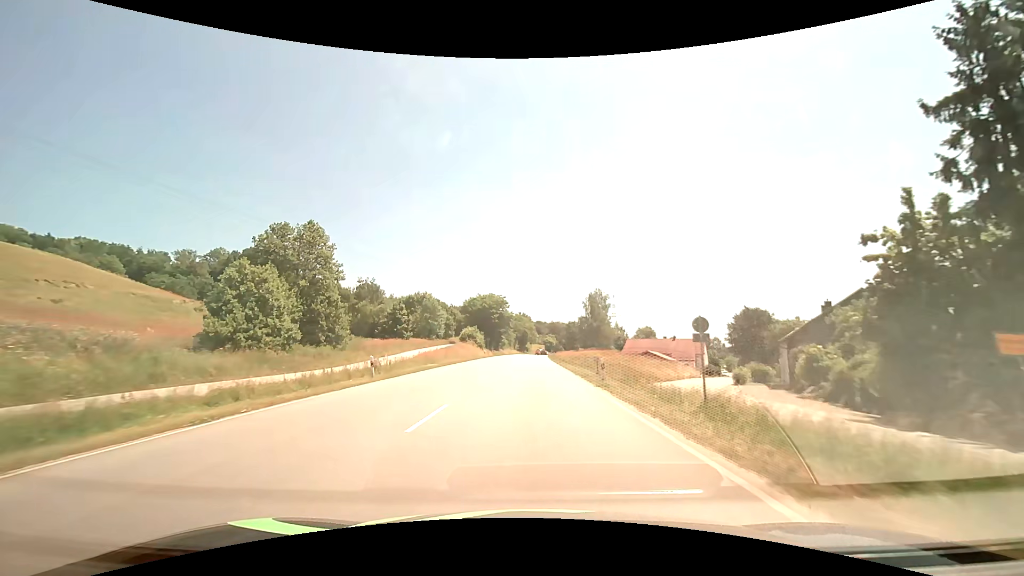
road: primary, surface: asphalt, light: Day
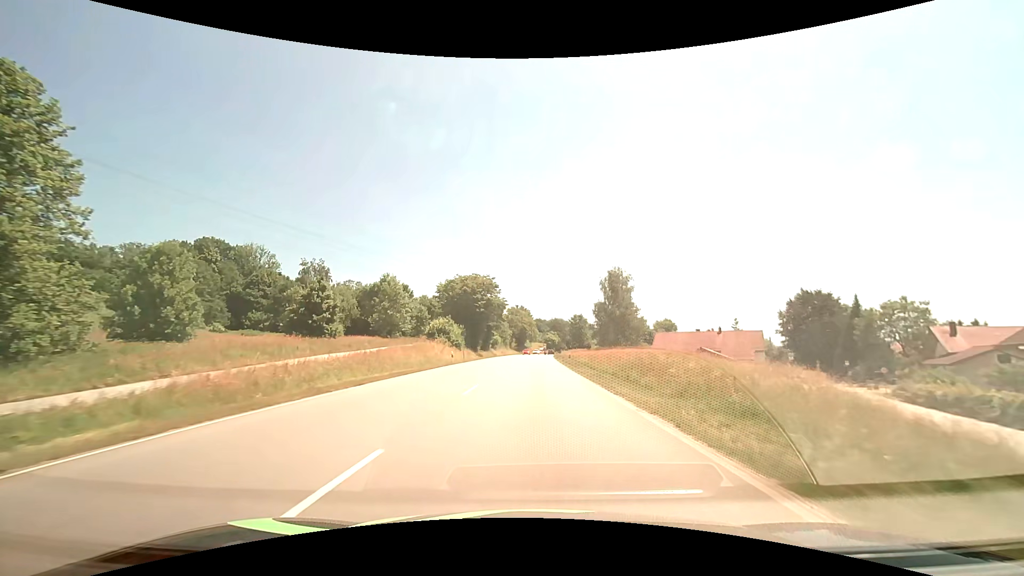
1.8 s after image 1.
(-0.1, +29.5) m; 0°
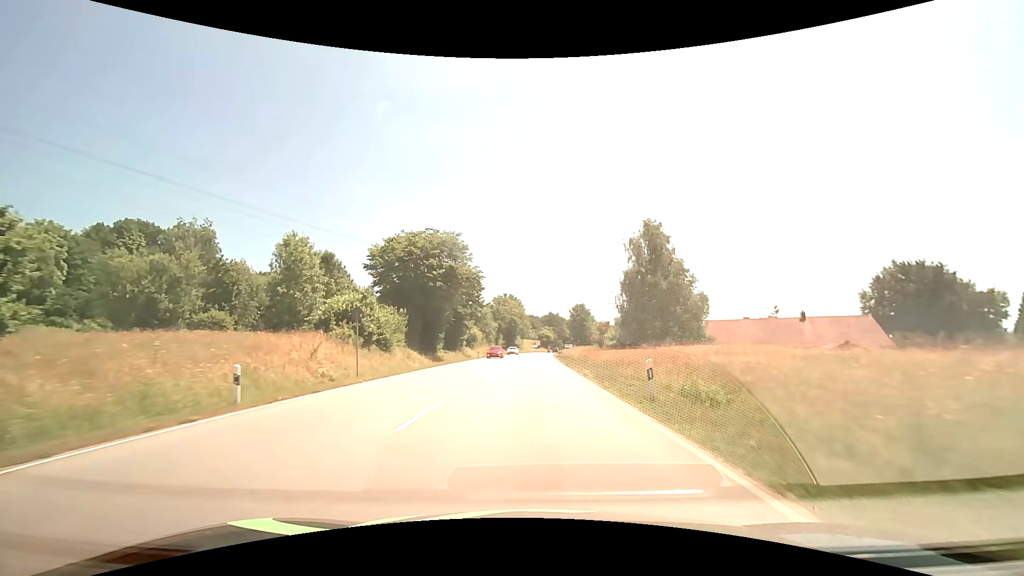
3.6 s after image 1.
(+0.2, +30.5) m; +1°
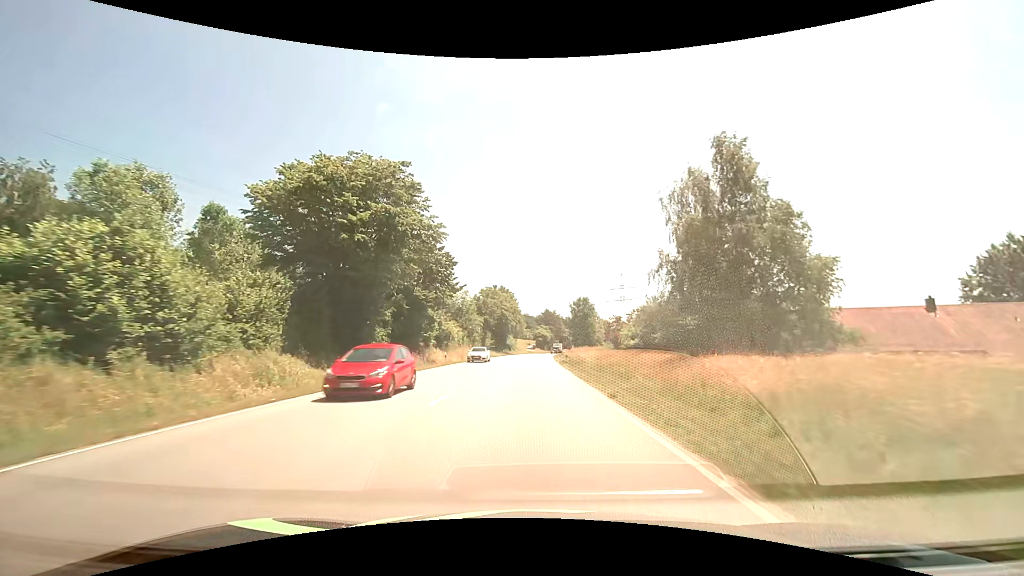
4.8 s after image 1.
(+0.1, +20.4) m; +1°
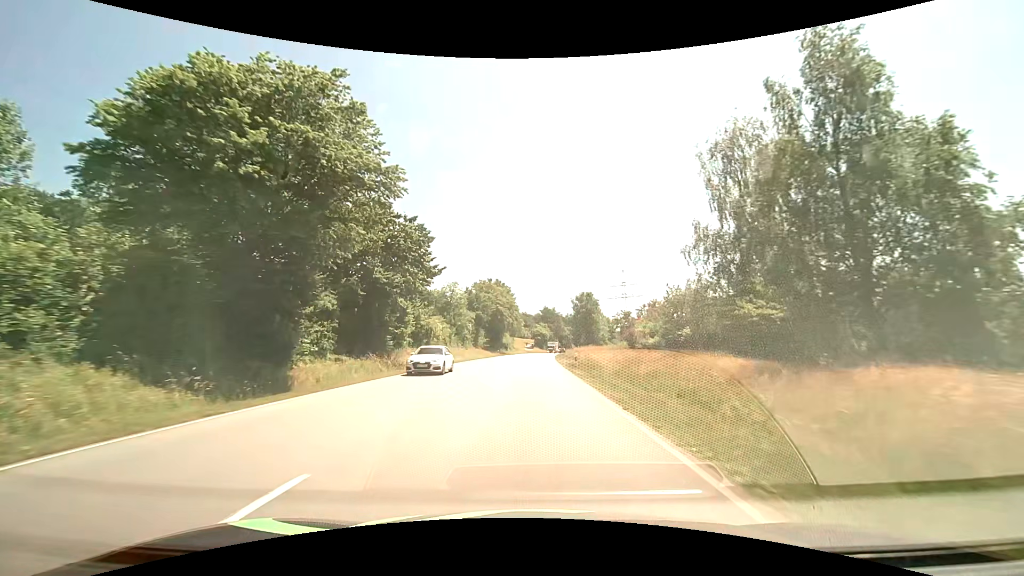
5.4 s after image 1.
(0.0, +10.2) m; 0°
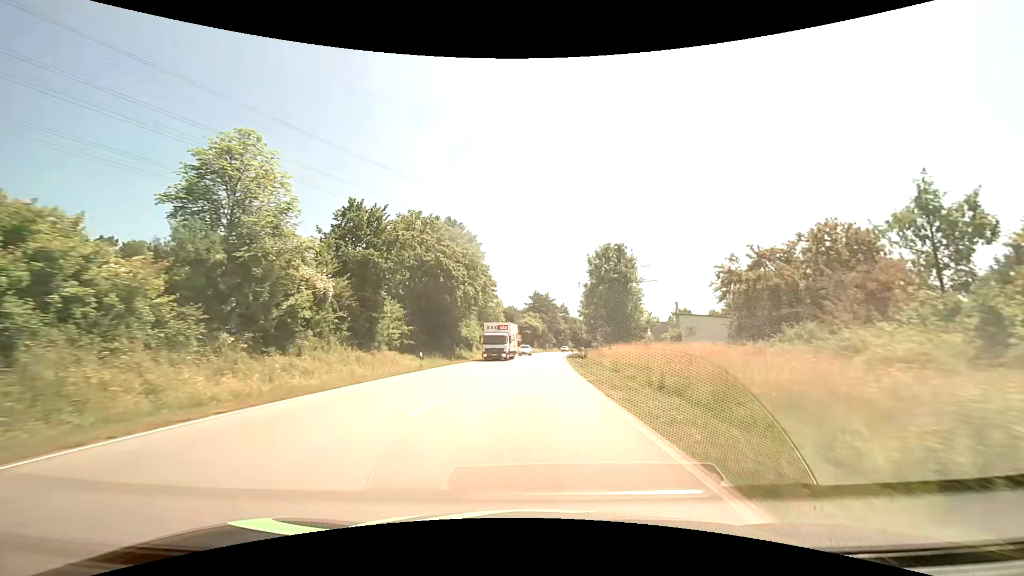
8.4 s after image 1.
(+0.5, +51.2) m; +1°
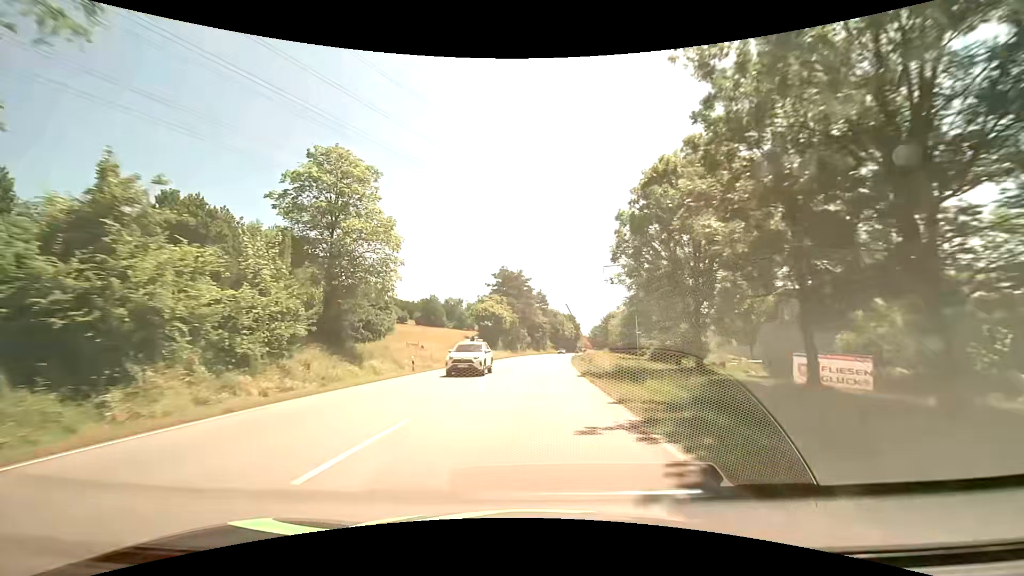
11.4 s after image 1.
(+1.6, +52.4) m; +3°
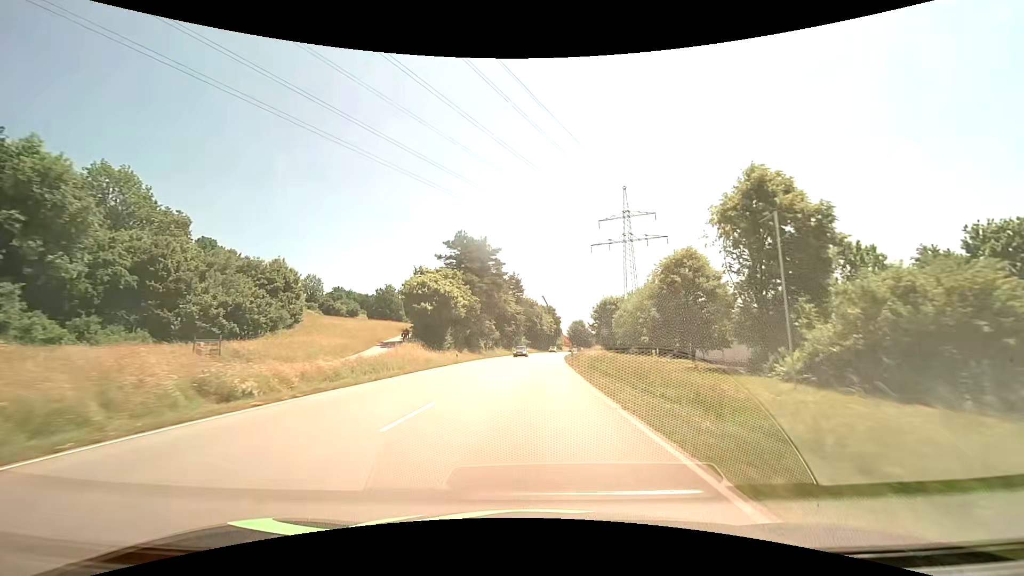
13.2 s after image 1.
(+0.7, +32.6) m; +3°
(0, +10) (0, +20) (0, +30) (+1, +40) (+1, +50) (+2, +60) (+2, +70) (+3, +80) (+4, +90) (+5, +100) m
